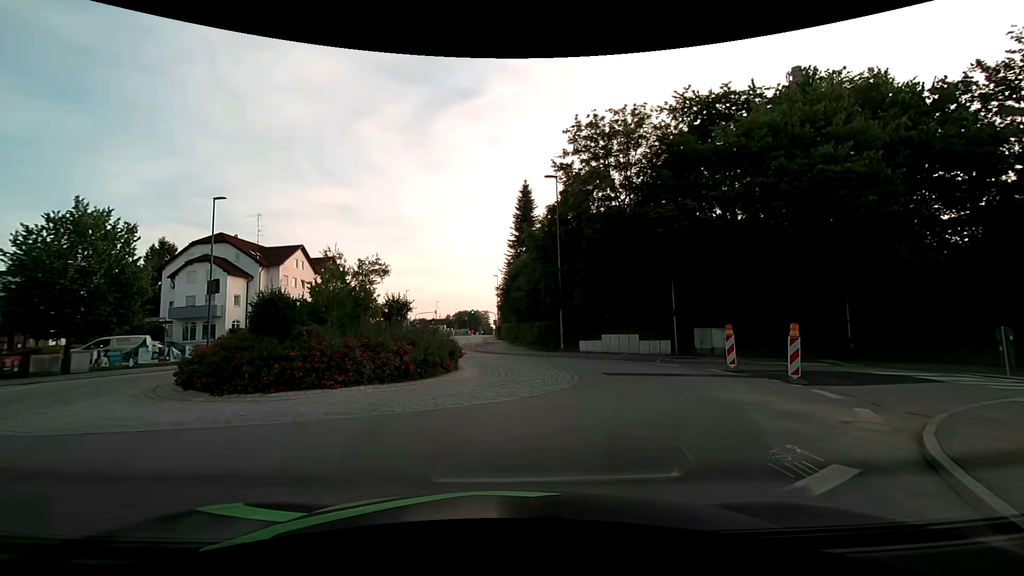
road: tertiary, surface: asphalt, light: Day
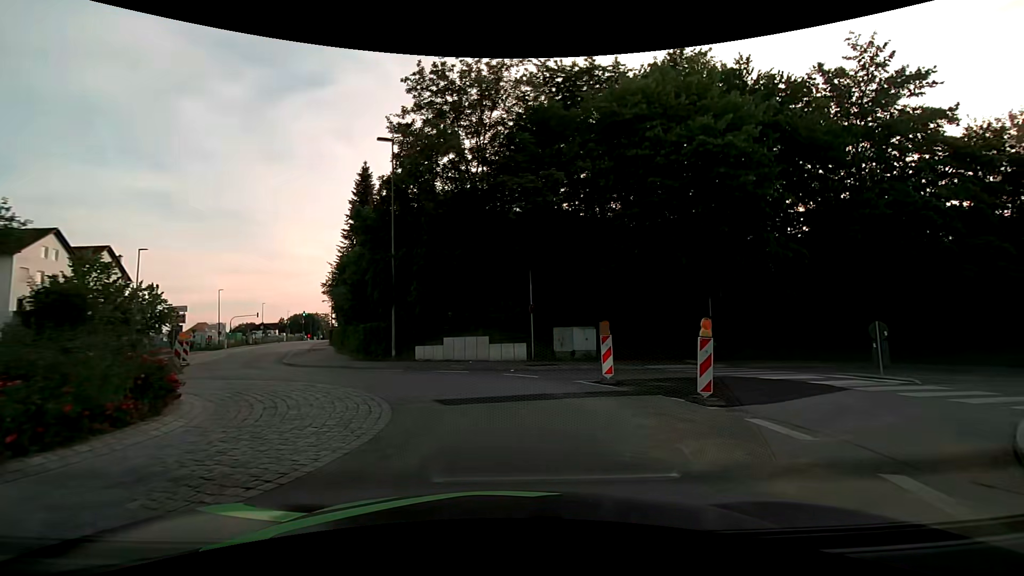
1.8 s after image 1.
(+0.8, +5.6) m; +17°
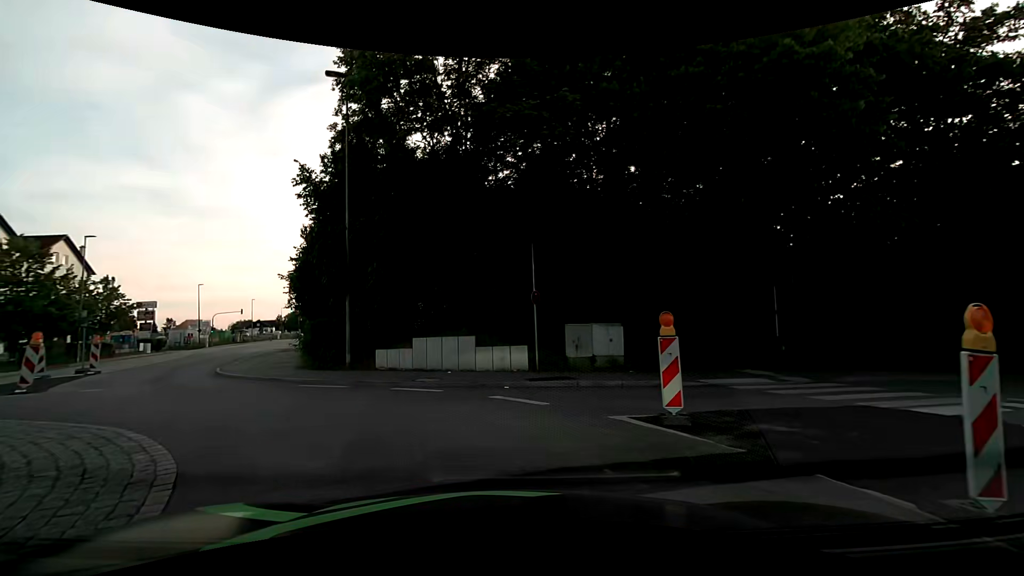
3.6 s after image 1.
(+0.2, +5.9) m; -1°
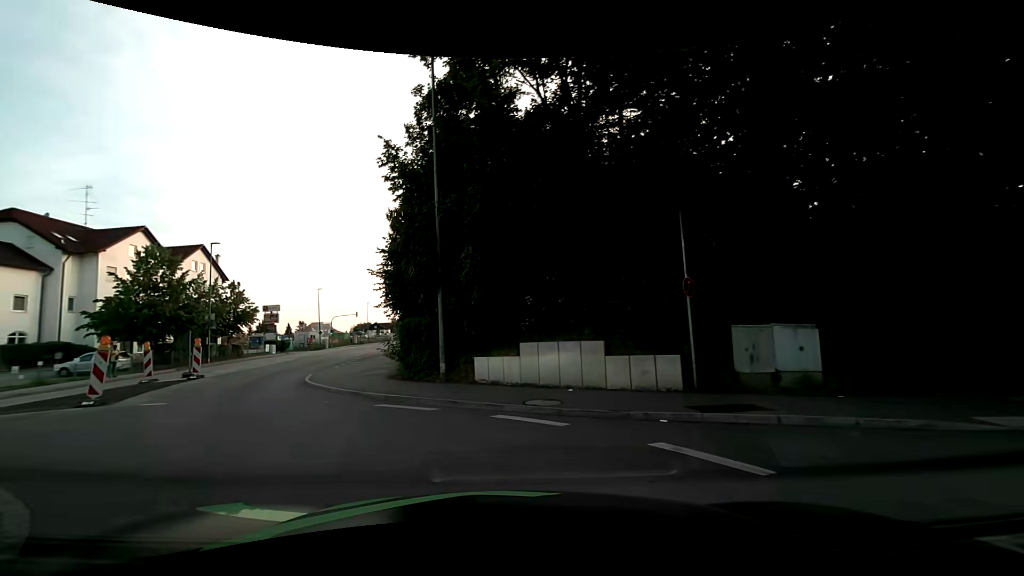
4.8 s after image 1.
(-0.3, +3.9) m; -11°
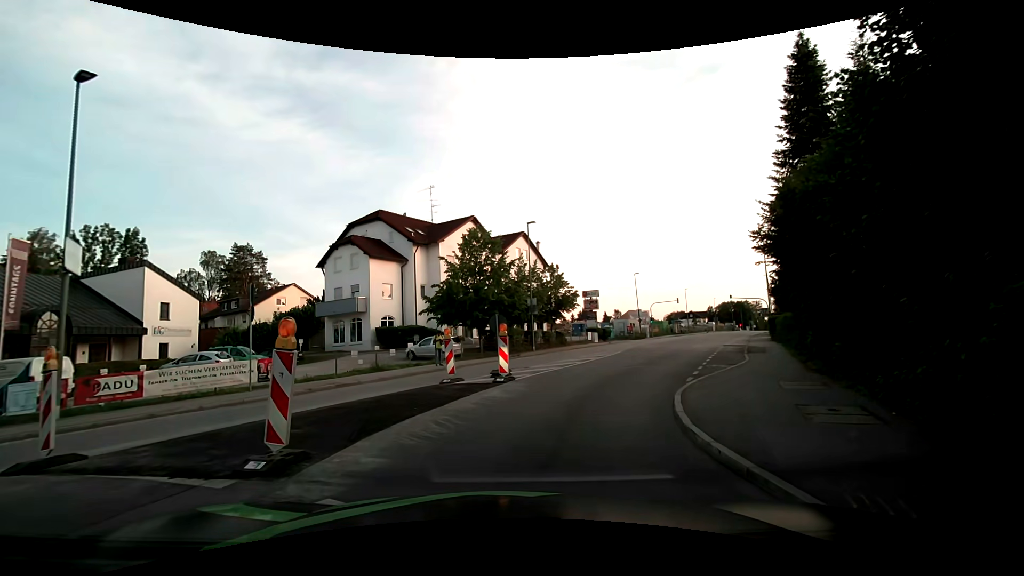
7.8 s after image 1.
(-3.5, +9.5) m; -34°
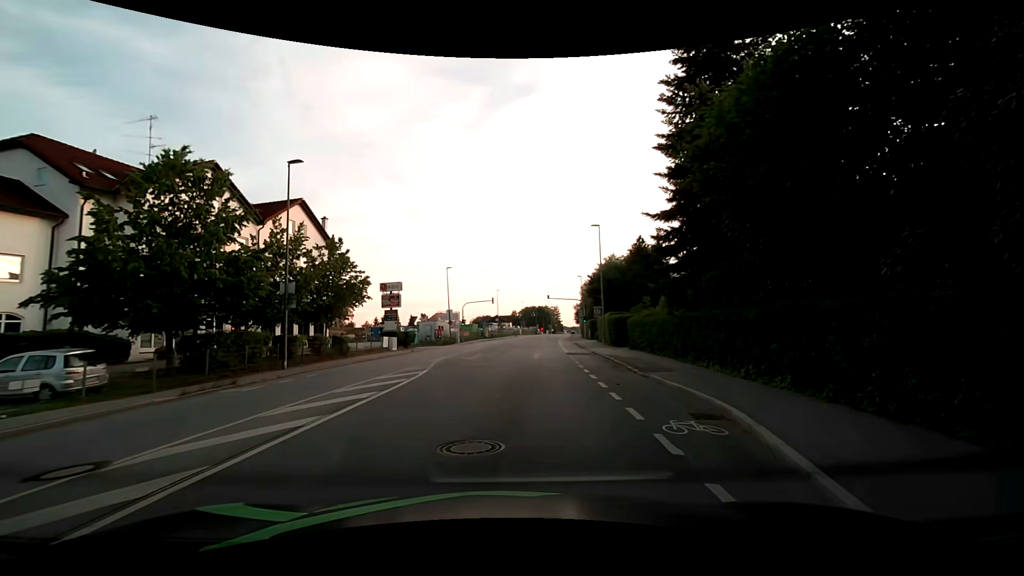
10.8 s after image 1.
(+2.0, +13.4) m; +22°
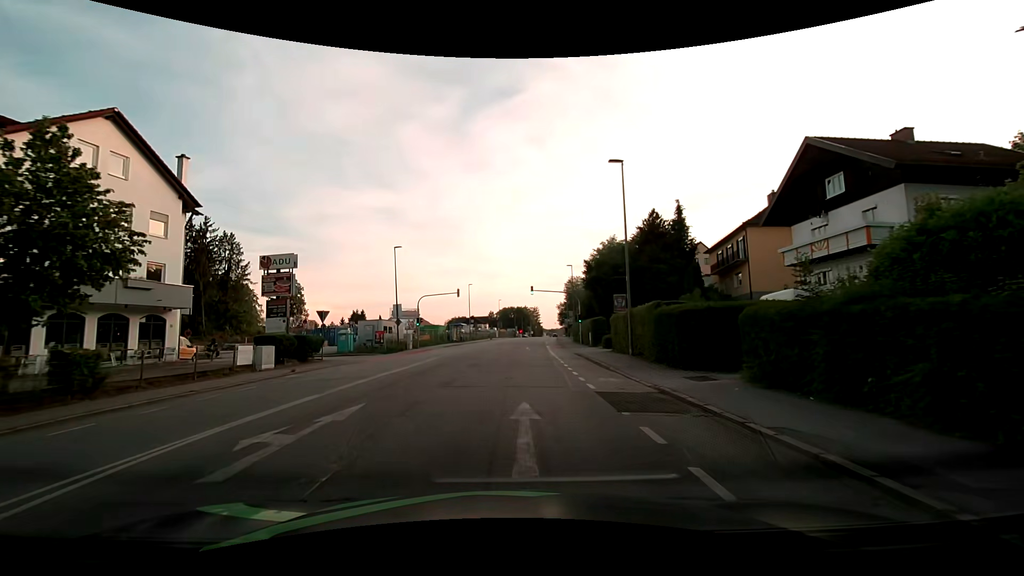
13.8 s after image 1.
(+0.6, +17.7) m; +1°
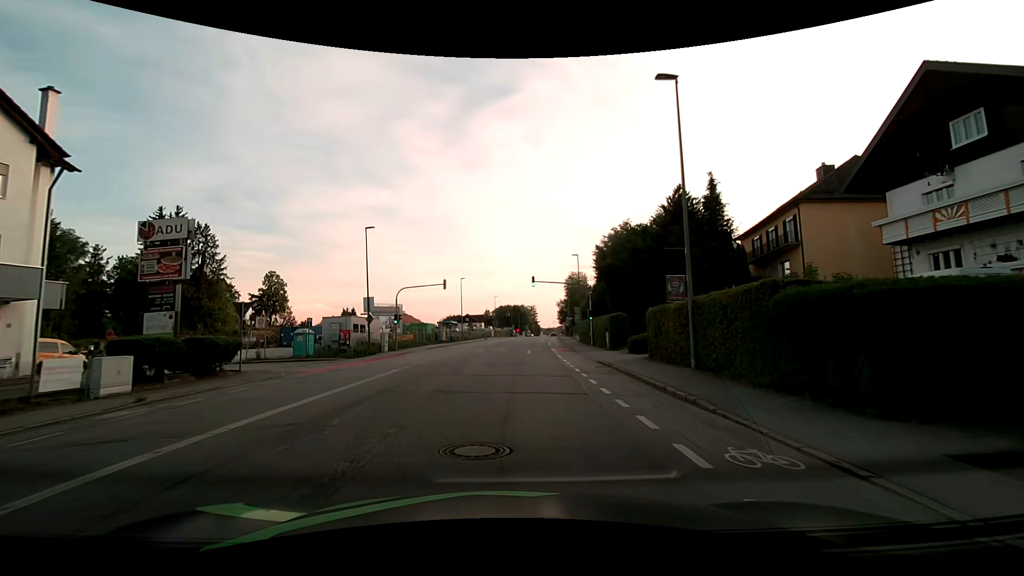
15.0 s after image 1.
(+0.1, +9.0) m; 0°
(0, +10) (+1, +20) (+1, +30) (+2, +40) (+3, +50) (+4, +60) (+5, +70) (+7, +80) (+8, +90) (+9, +99) m
